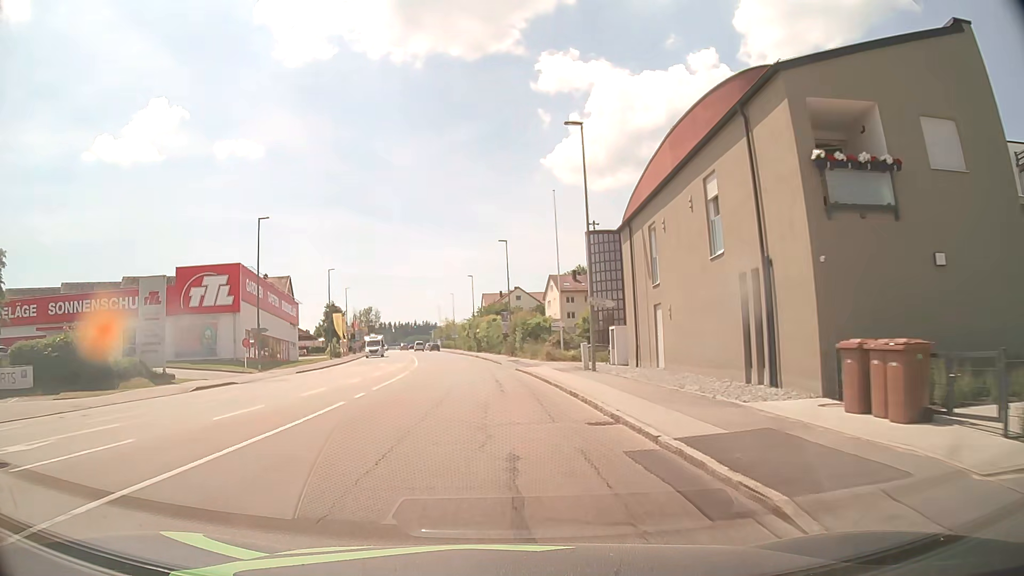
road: tertiary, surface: asphalt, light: Day
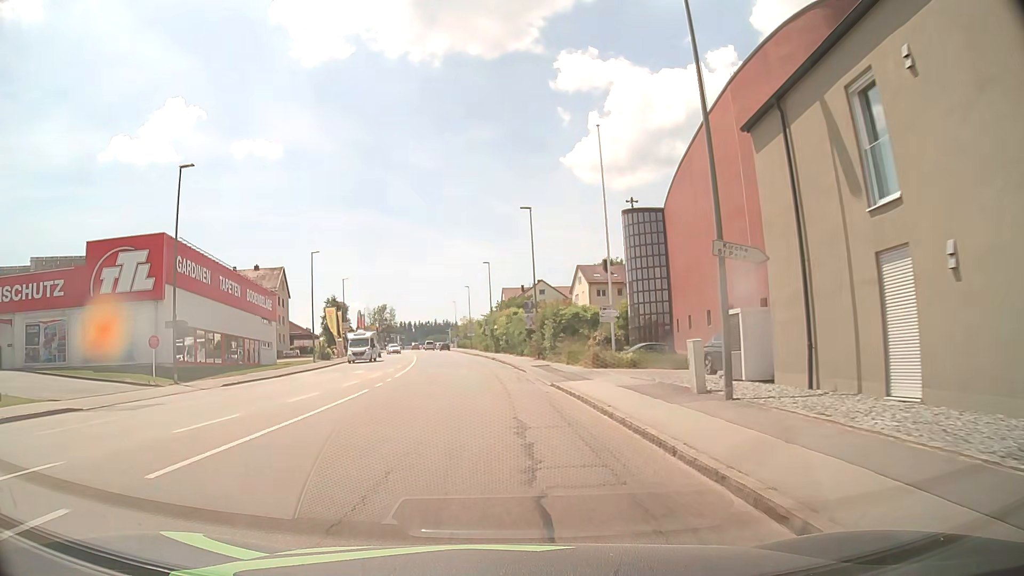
(-0.3, +14.5) m; -2°
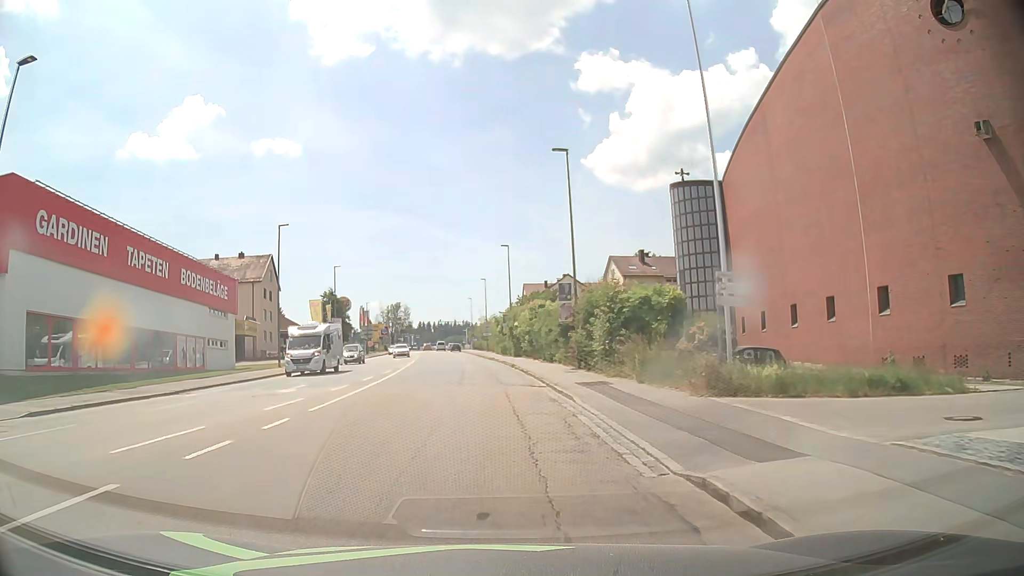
(-0.2, +14.6) m; -2°
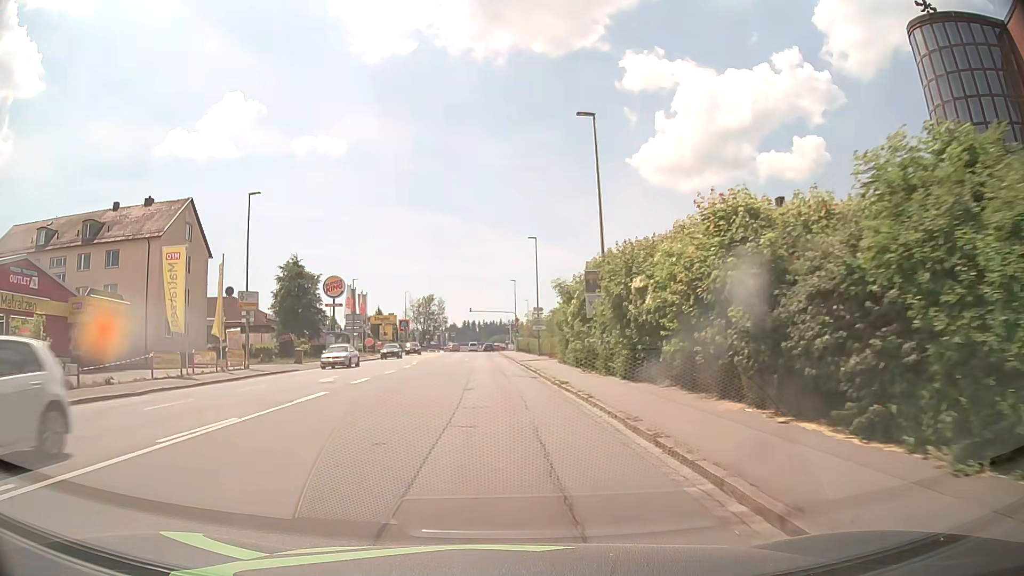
(-1.5, +37.5) m; -4°
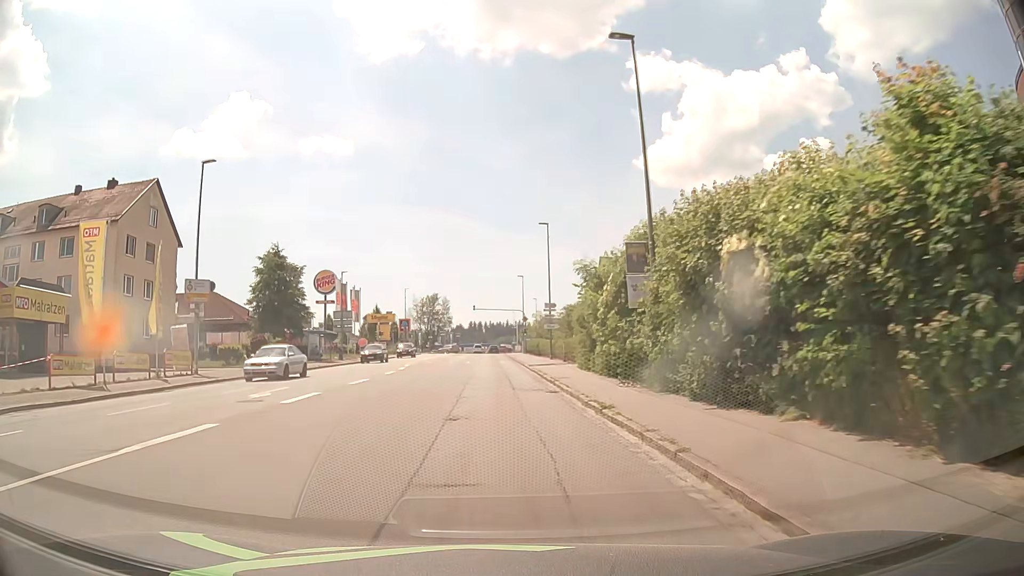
(-0.1, +7.7) m; -1°
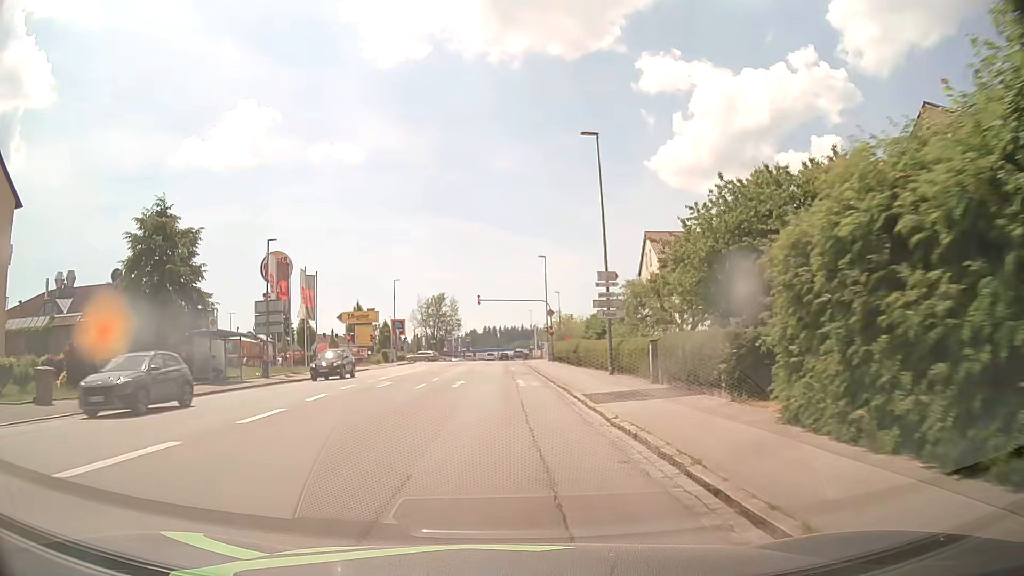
(-0.2, +23.1) m; -1°
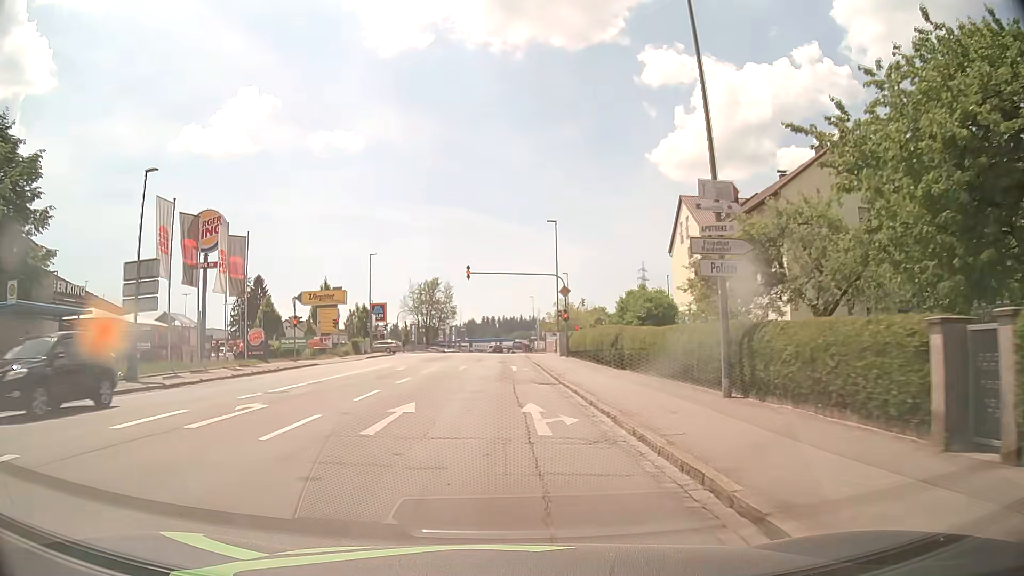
(0.0, +14.8) m; 0°
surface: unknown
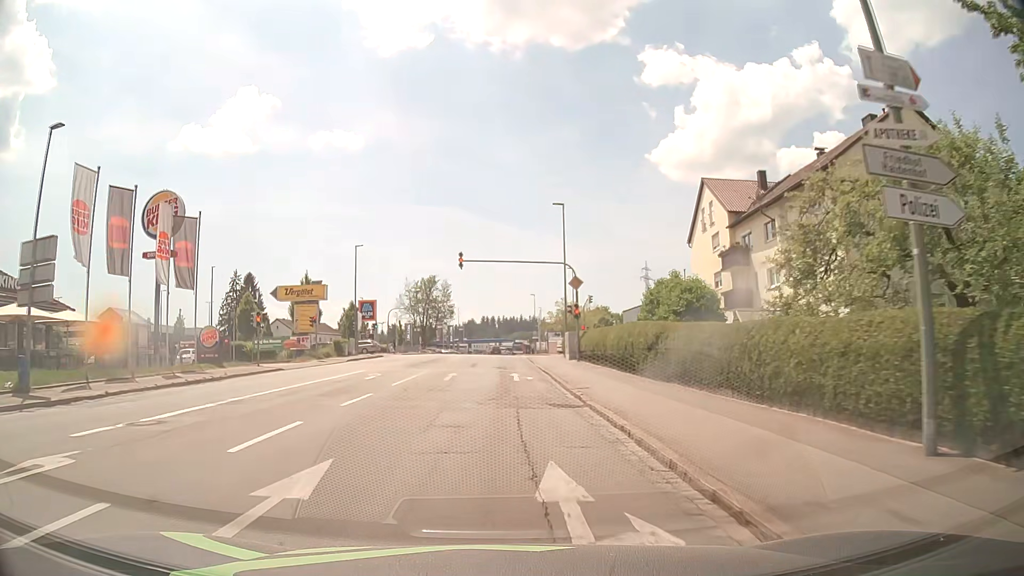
(0.0, +6.7) m; 0°
(0, +10) (0, +20) (0, +30) (0, +40) (0, +50) (0, +60) (0, +70) (0, +80) (0, +90) (-1, +100) m
